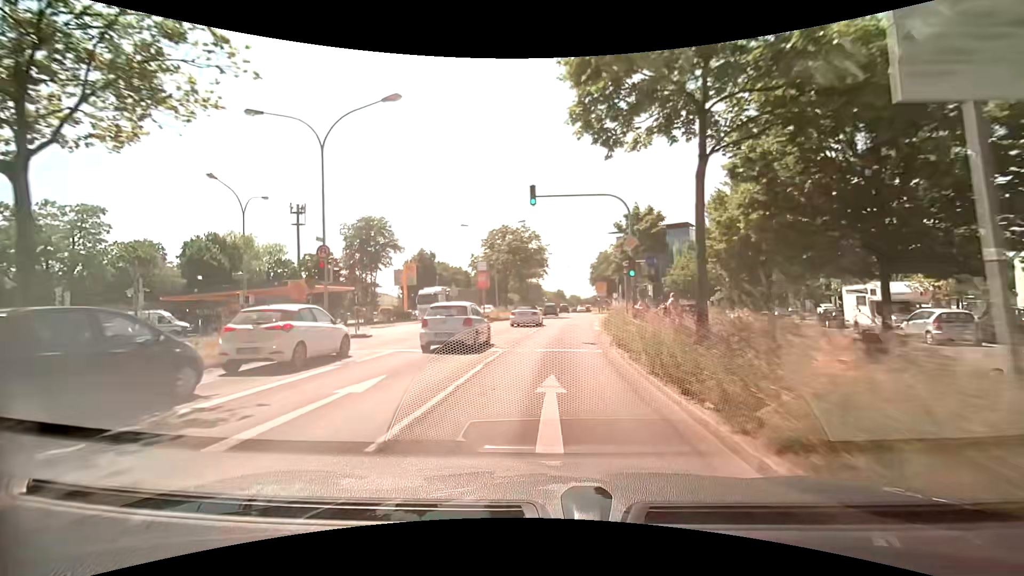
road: primary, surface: asphalt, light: Day
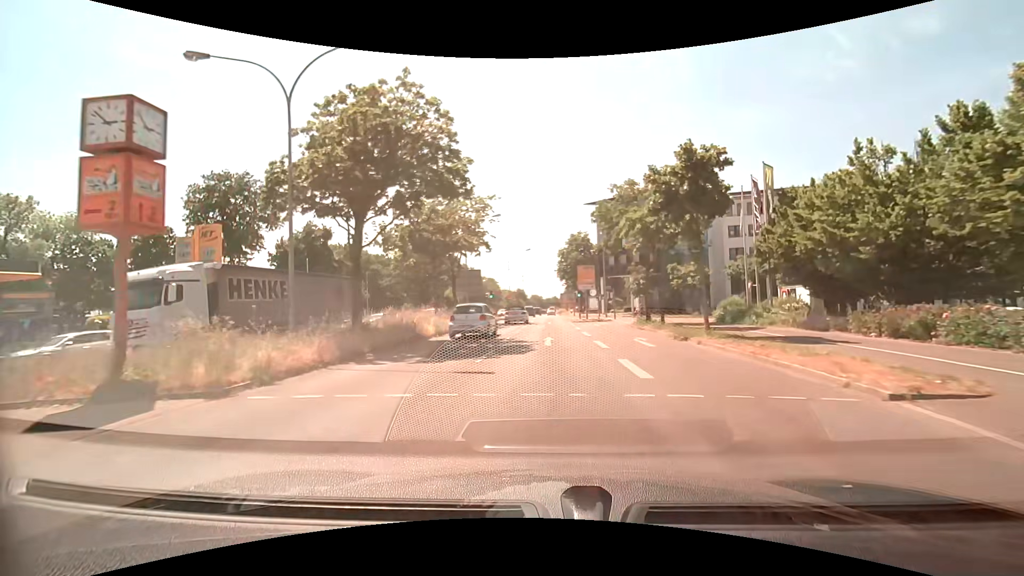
(+1.6, +34.9) m; +4°
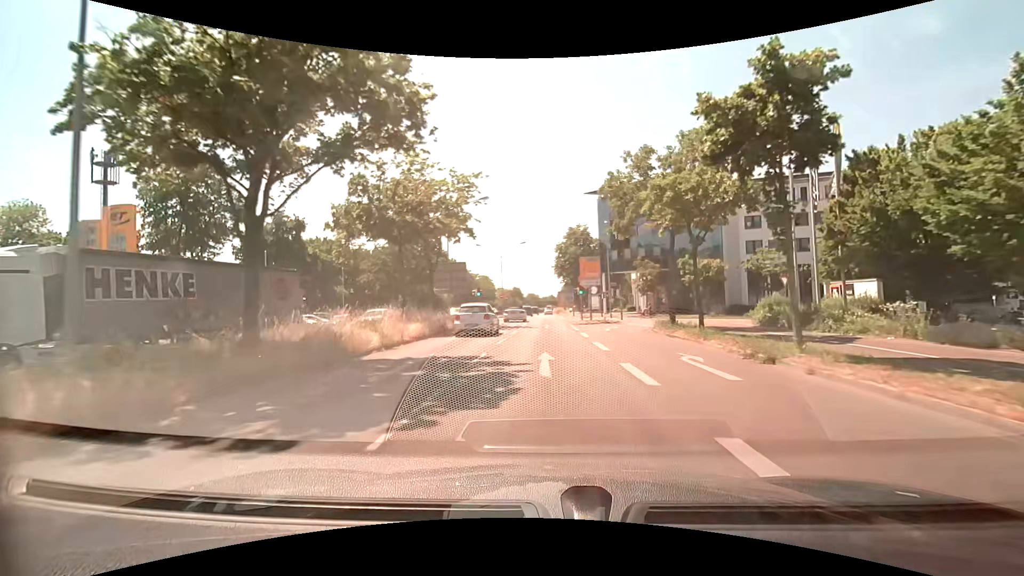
(+0.1, +7.0) m; +1°
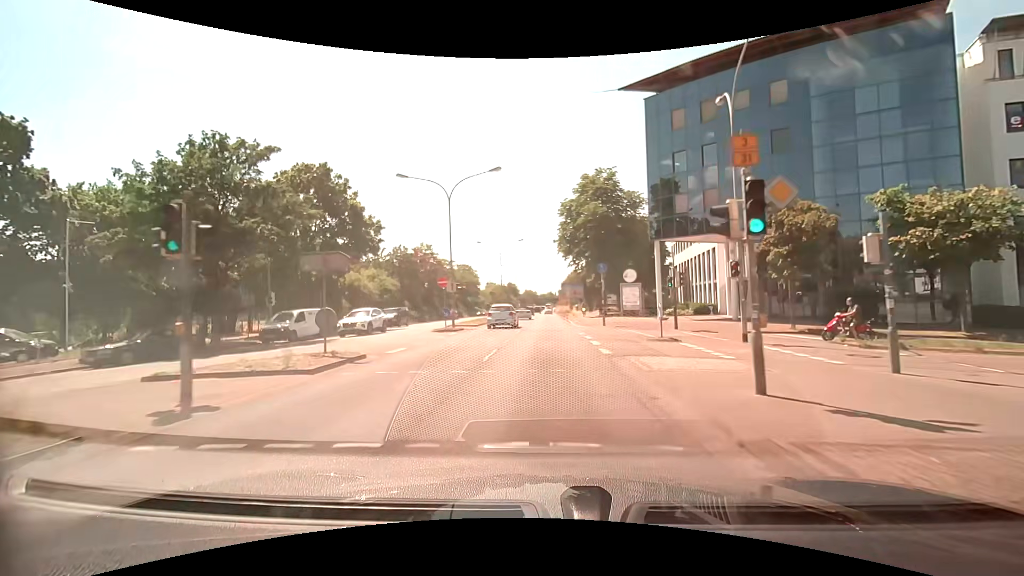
(+0.2, +35.7) m; 0°
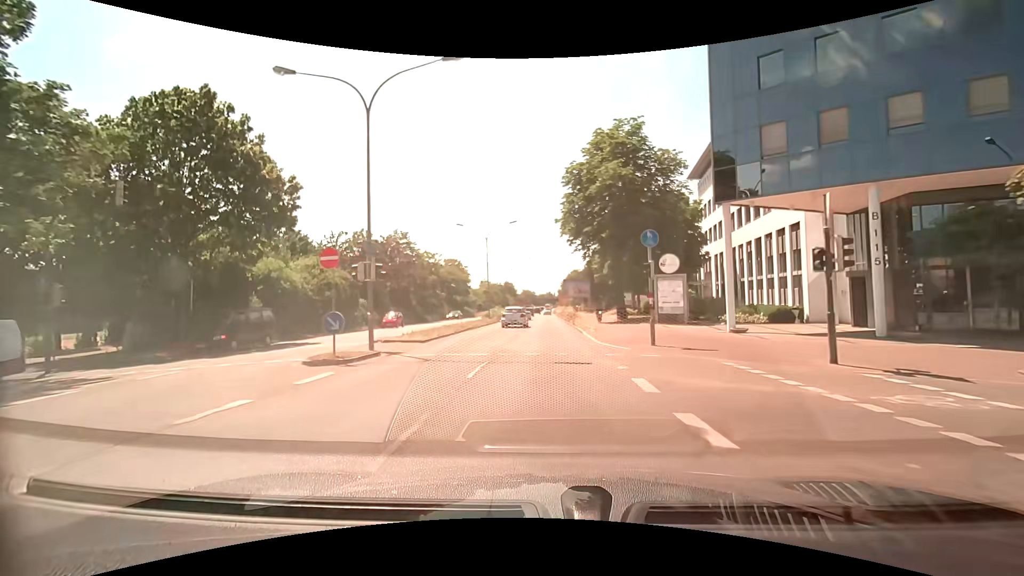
(+0.1, +14.5) m; 0°
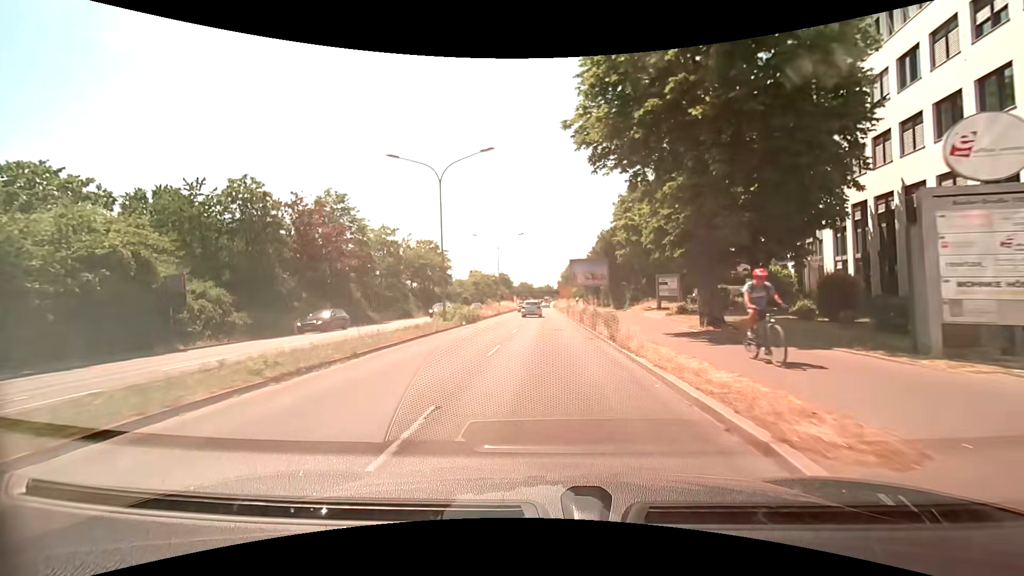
(+0.1, +21.9) m; 0°
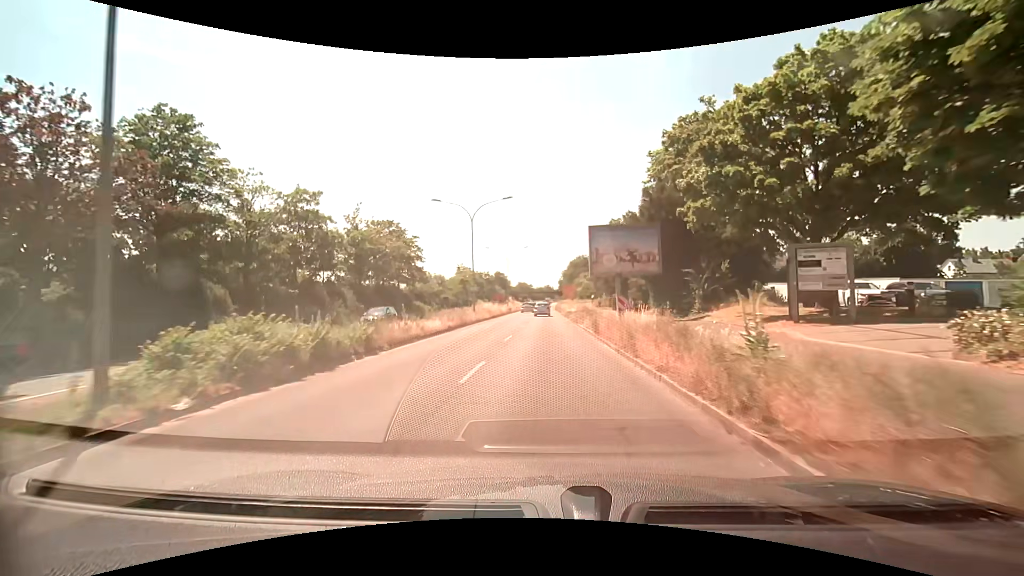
(+0.1, +22.2) m; 0°
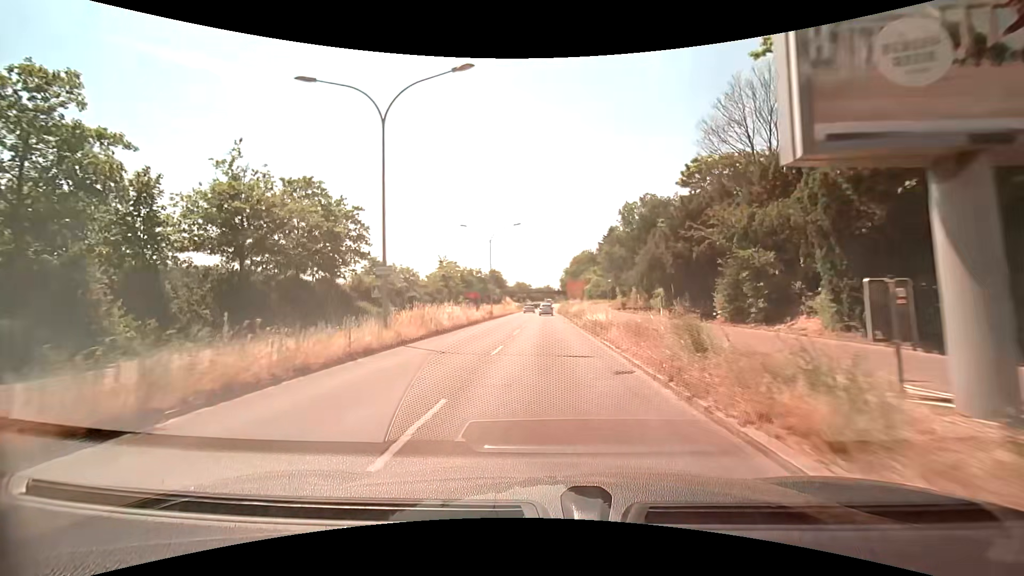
(-0.1, +22.5) m; 0°
(0, +10) (0, +20) (0, +30) (0, +40) (0, +50) (0, +60) (0, +70) (0, +80) (0, +90) (0, +100) m
